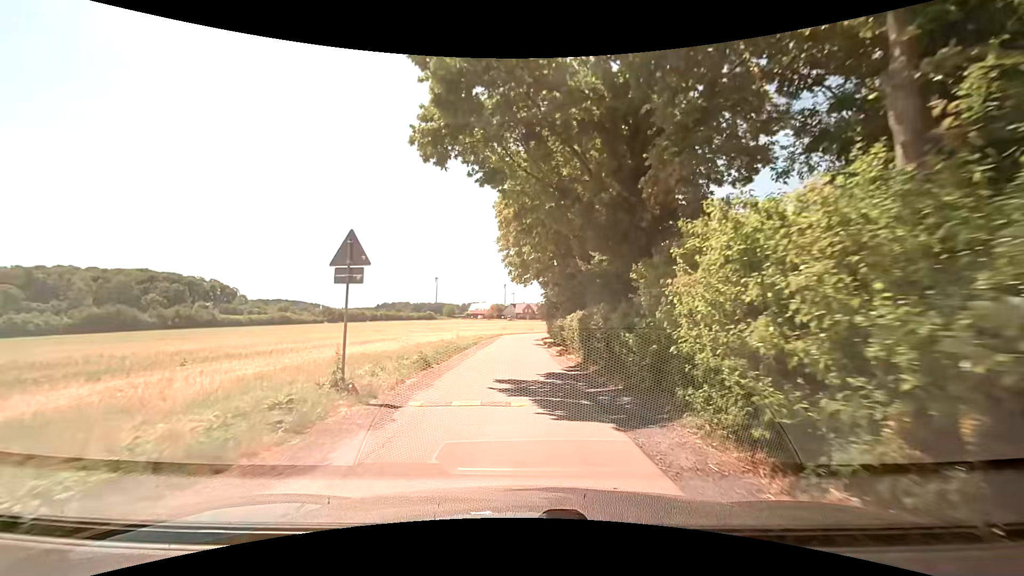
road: residential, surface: asphalt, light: Day
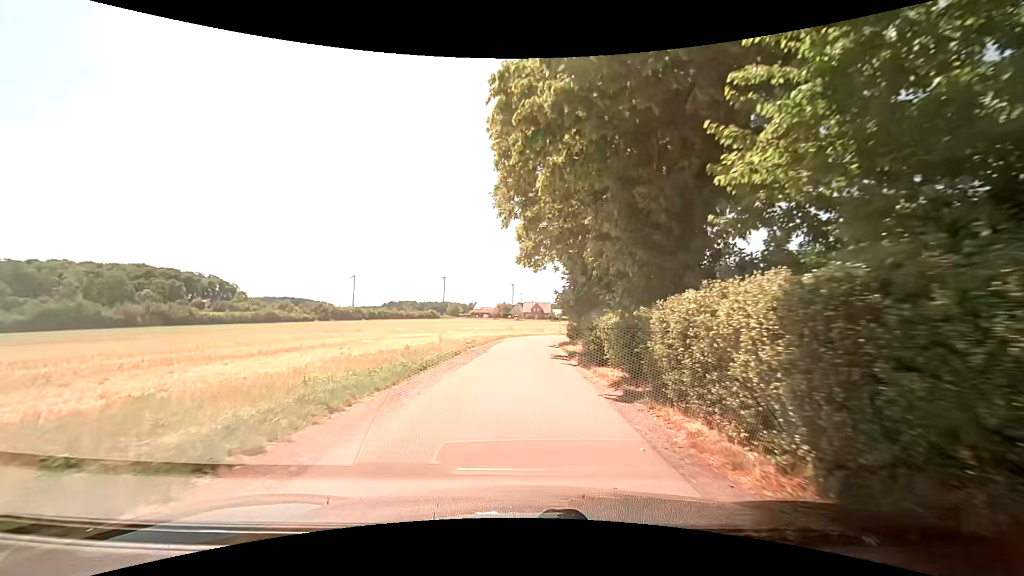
(0.0, +13.7) m; -1°
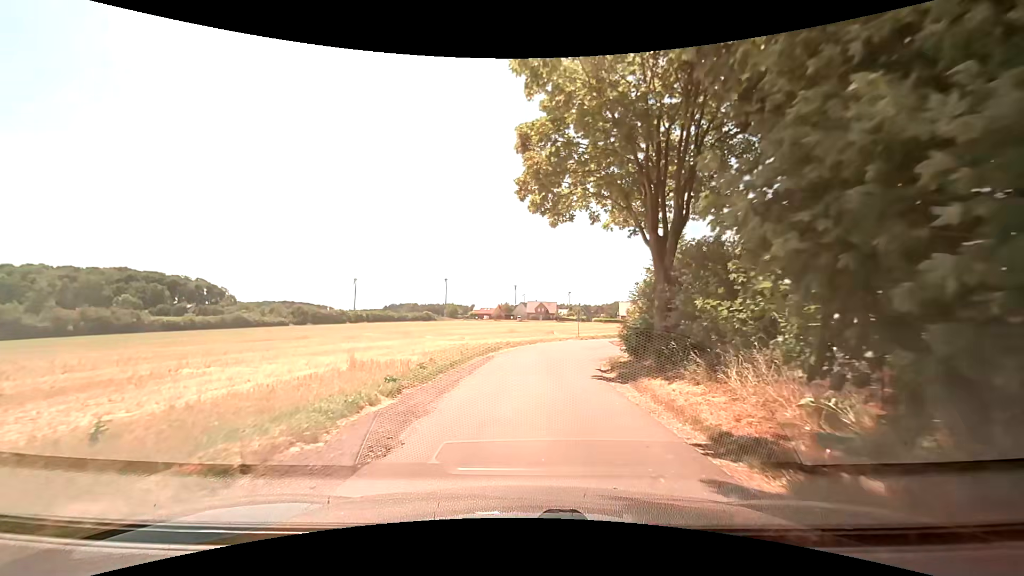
(0.0, +18.1) m; 0°
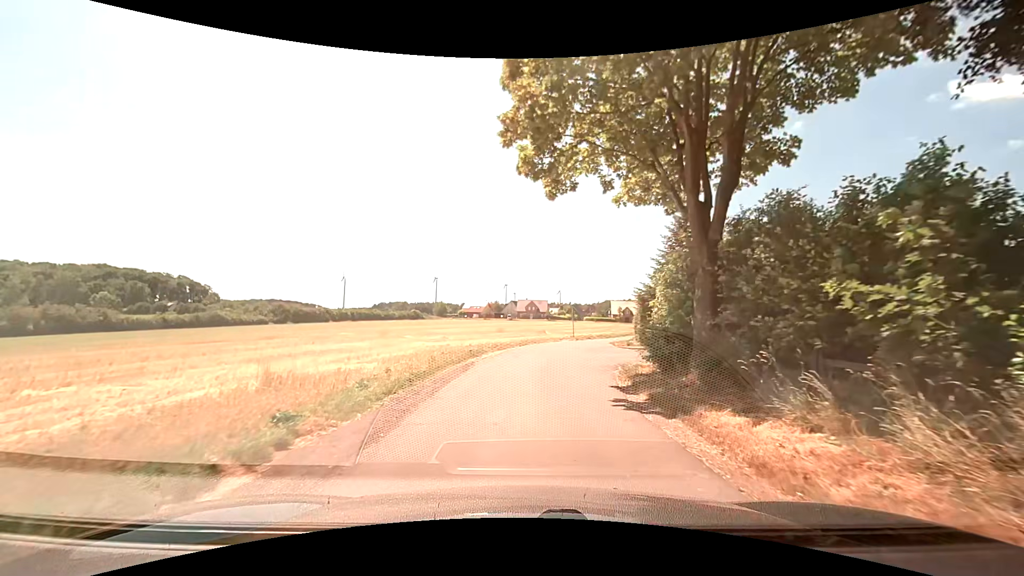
(+0.1, +4.5) m; +2°
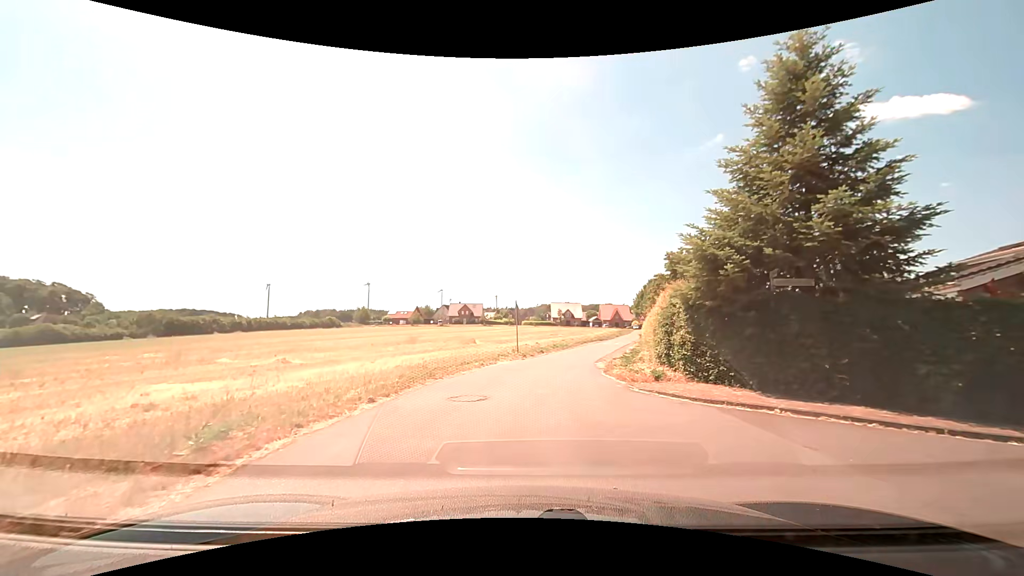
(+1.3, +18.6) m; +7°
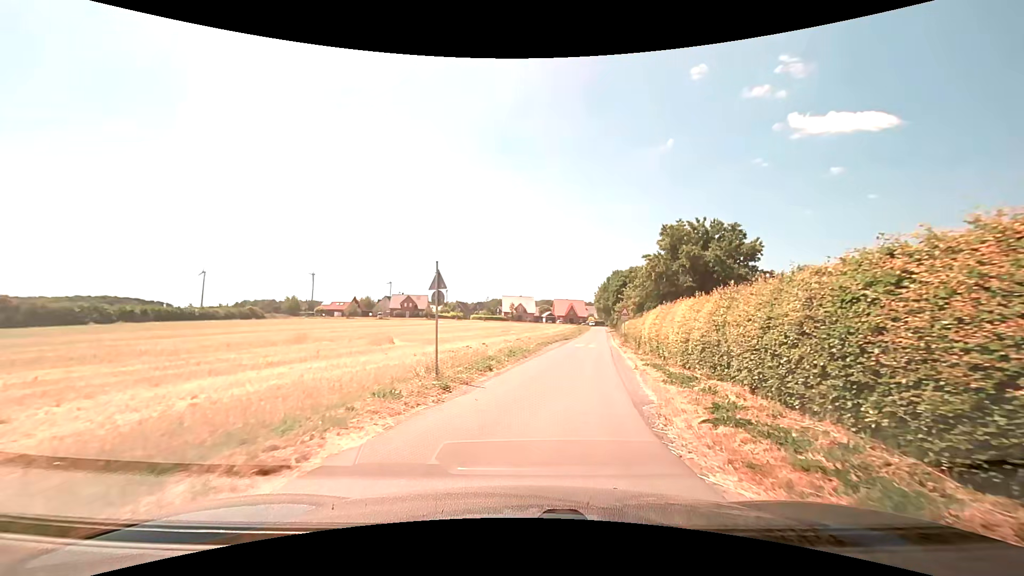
(+0.5, +14.6) m; +6°
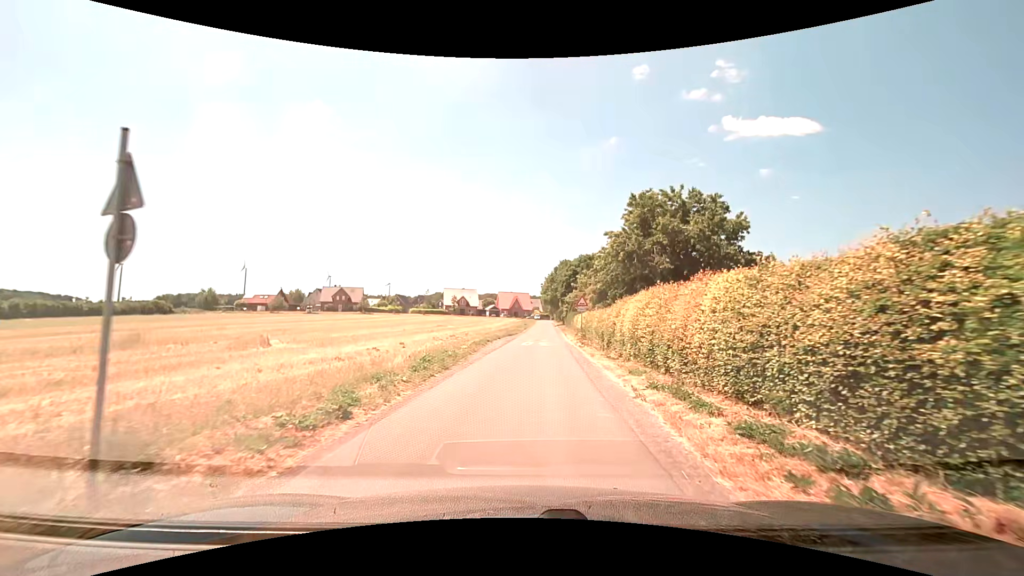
(+0.4, +8.3) m; +6°
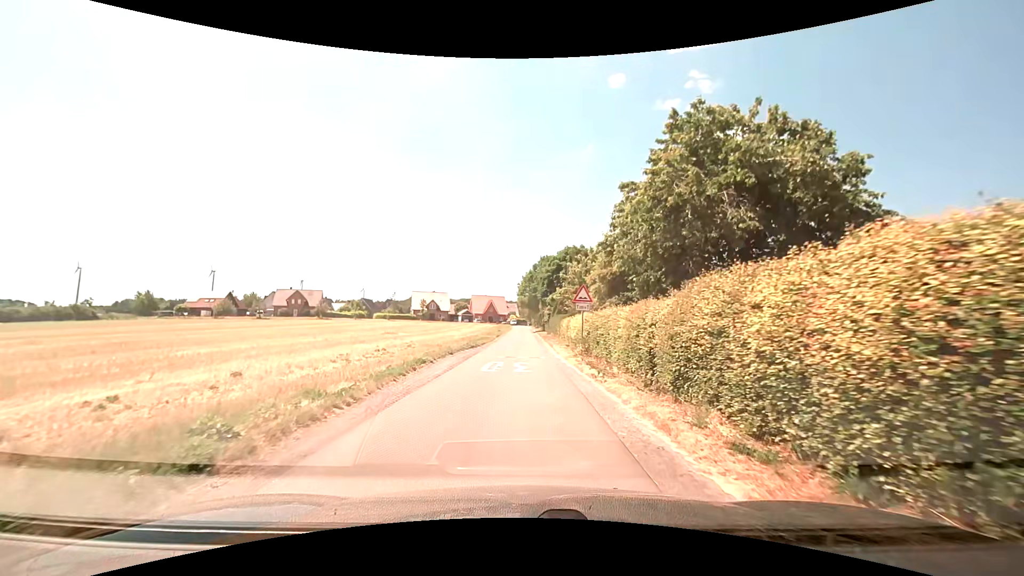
(+0.5, +12.9) m; +3°
(0, +10) (0, +20) (0, +30) (0, +40) (0, +50) (0, +60) (0, +70) (0, +80) (0, +90) (0, +100) m
